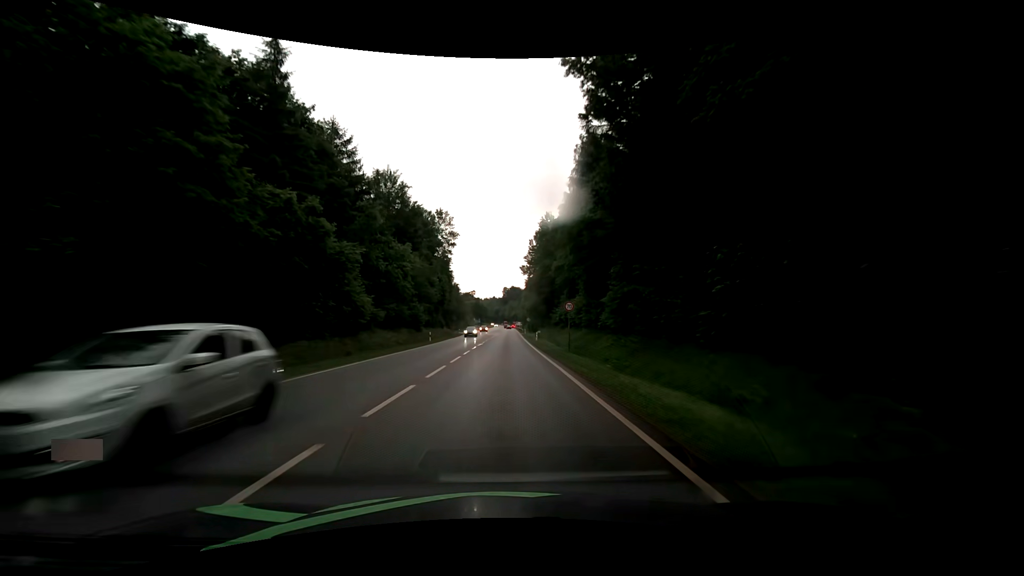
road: secondary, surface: asphalt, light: Day
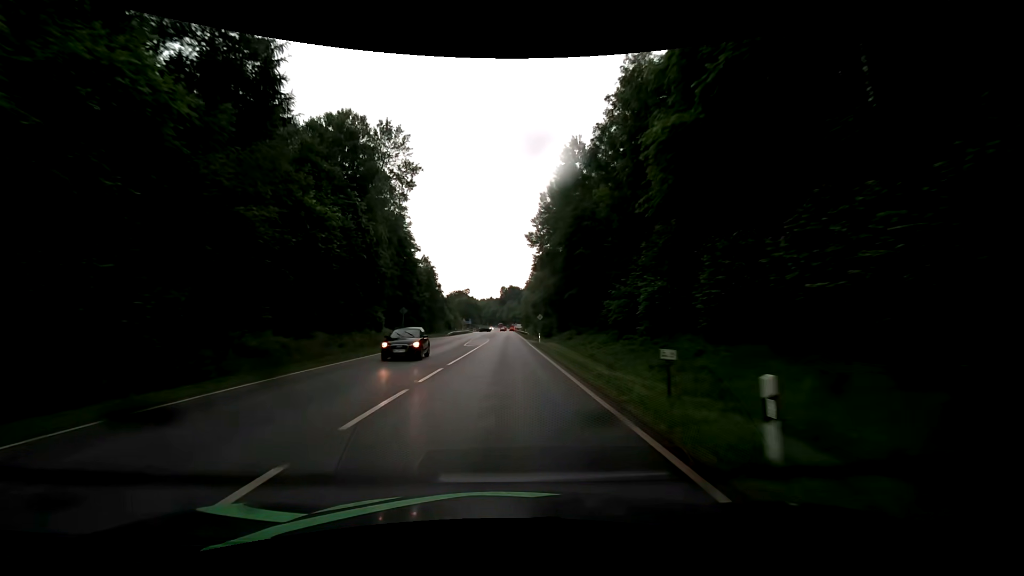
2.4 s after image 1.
(-0.3, +42.9) m; 0°
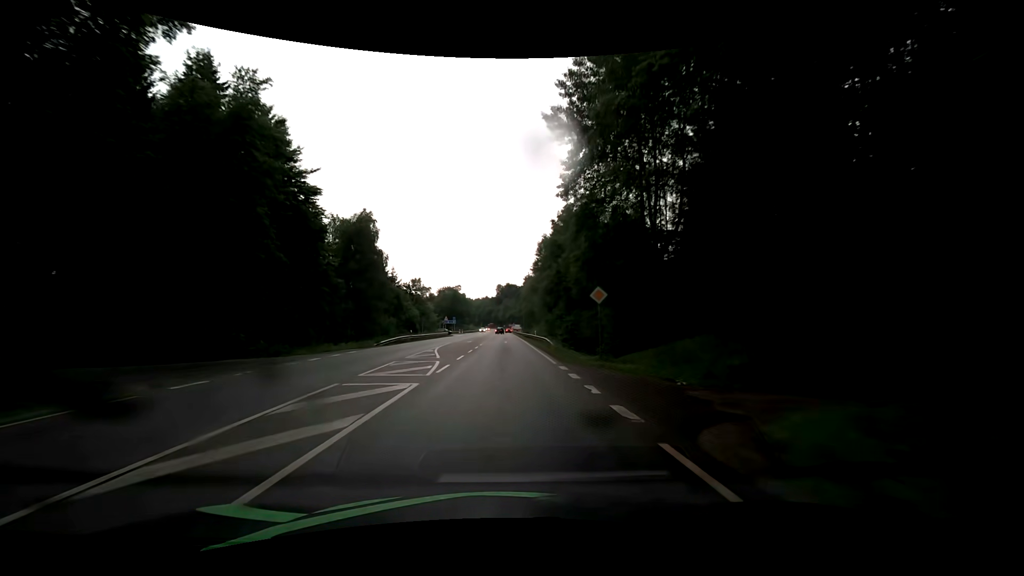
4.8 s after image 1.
(0.0, +42.3) m; +1°
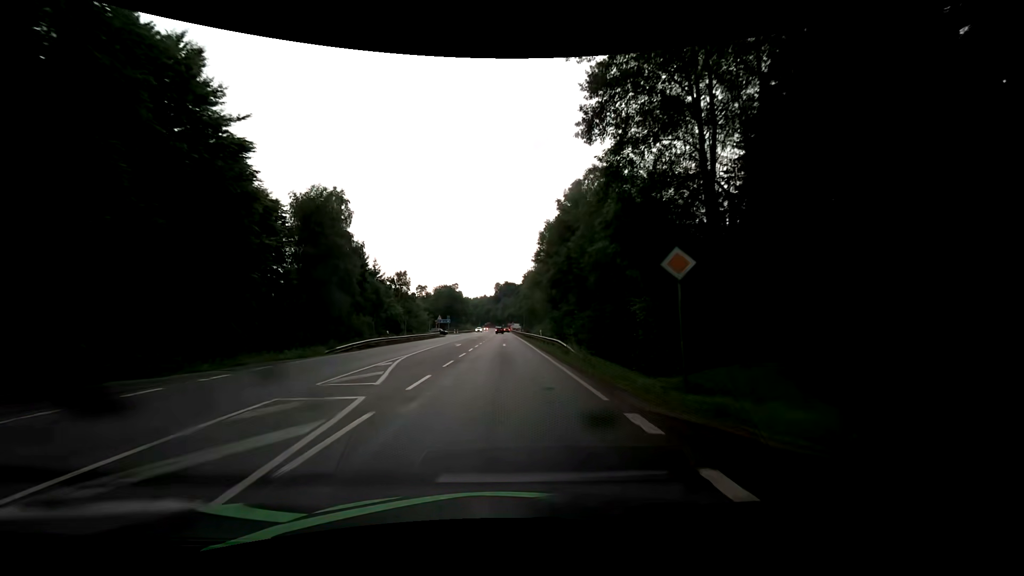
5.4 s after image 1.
(-0.1, +10.1) m; 0°
(0, +10) (0, +20) (0, +30) (0, +40) (0, +50) (-1, +60) (-1, +70) (-1, +80) (-1, +90) (-1, +100) m
